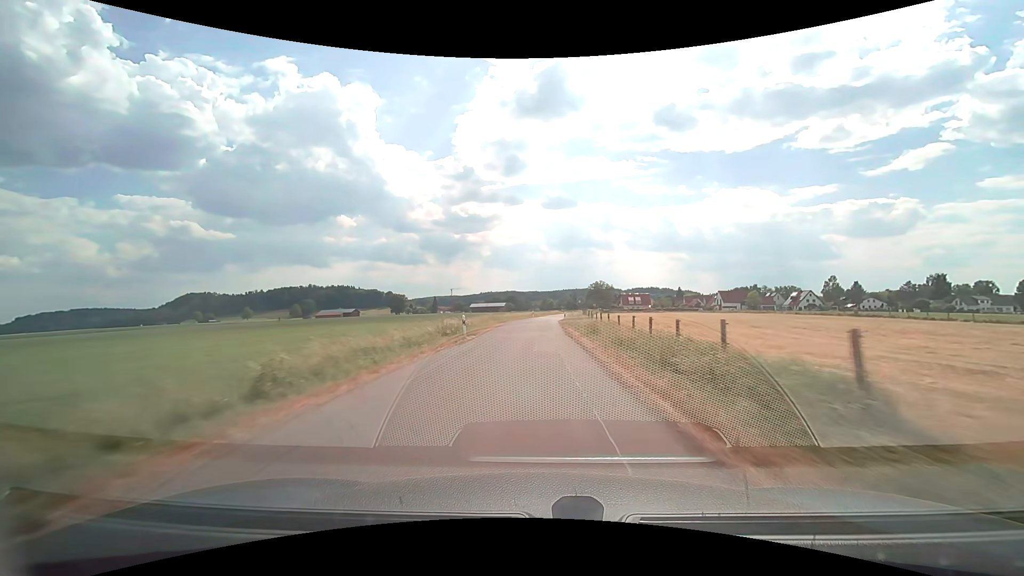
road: unclassified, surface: asphalt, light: Day
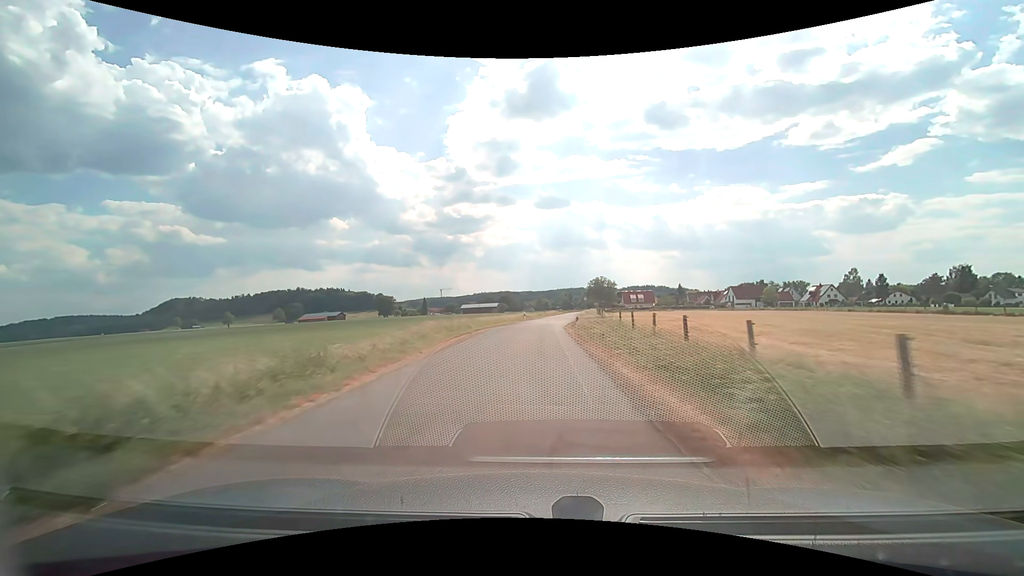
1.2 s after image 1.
(+0.1, +21.3) m; +1°
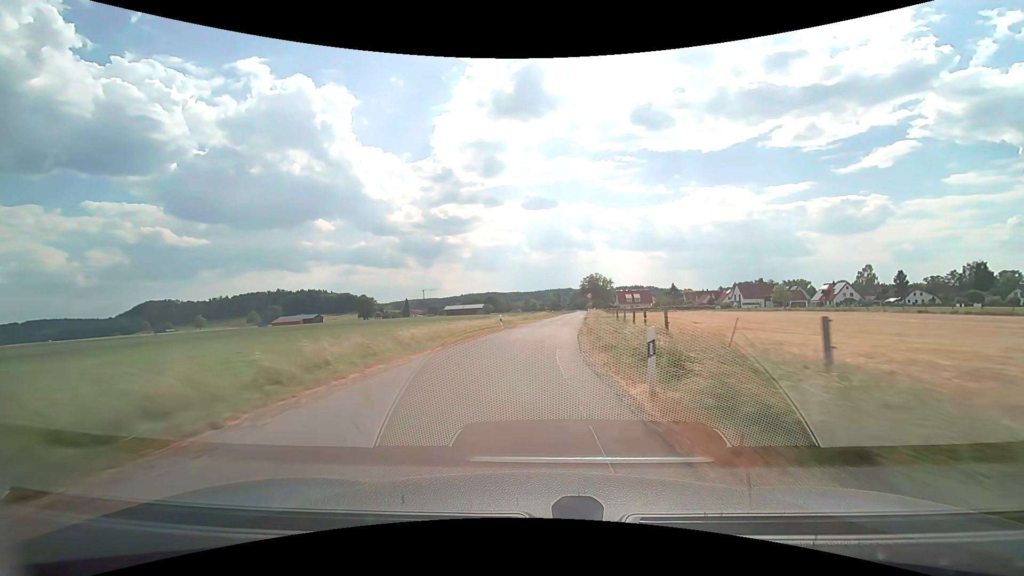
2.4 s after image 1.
(+0.1, +20.5) m; +1°
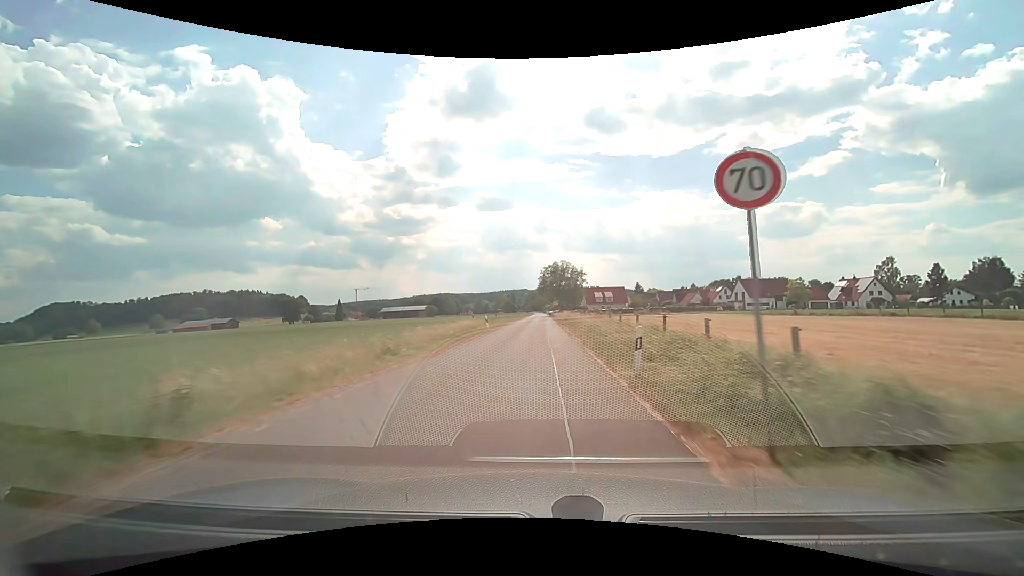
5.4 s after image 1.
(+2.8, +48.0) m; +5°
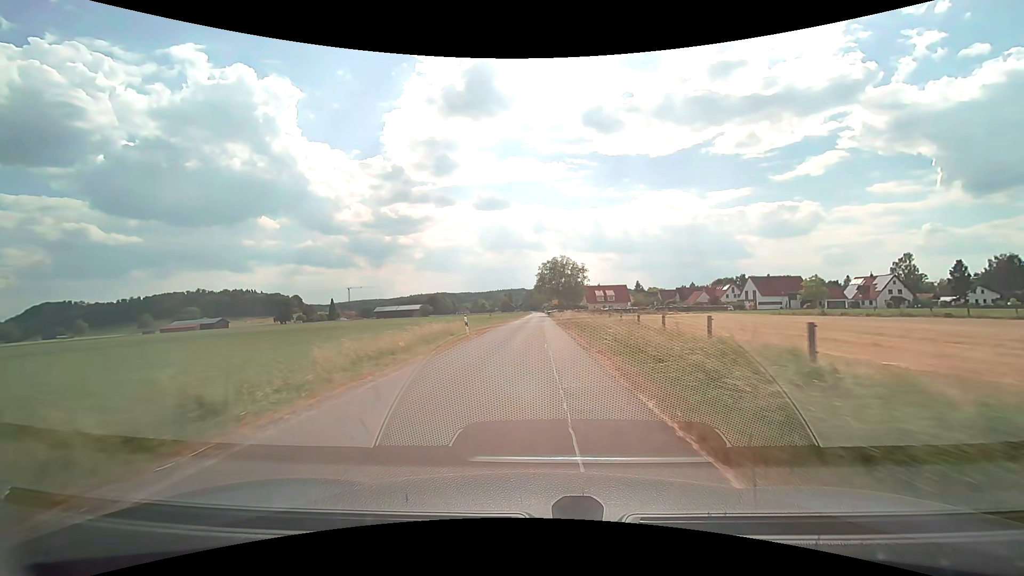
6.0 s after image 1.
(0.0, +9.0) m; 0°
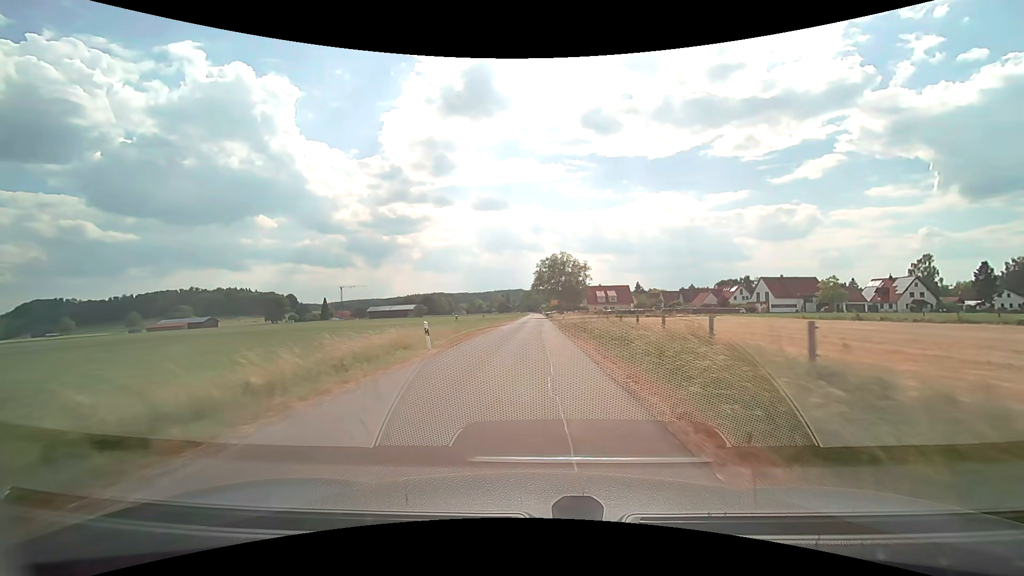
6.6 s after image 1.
(0.0, +8.8) m; 0°
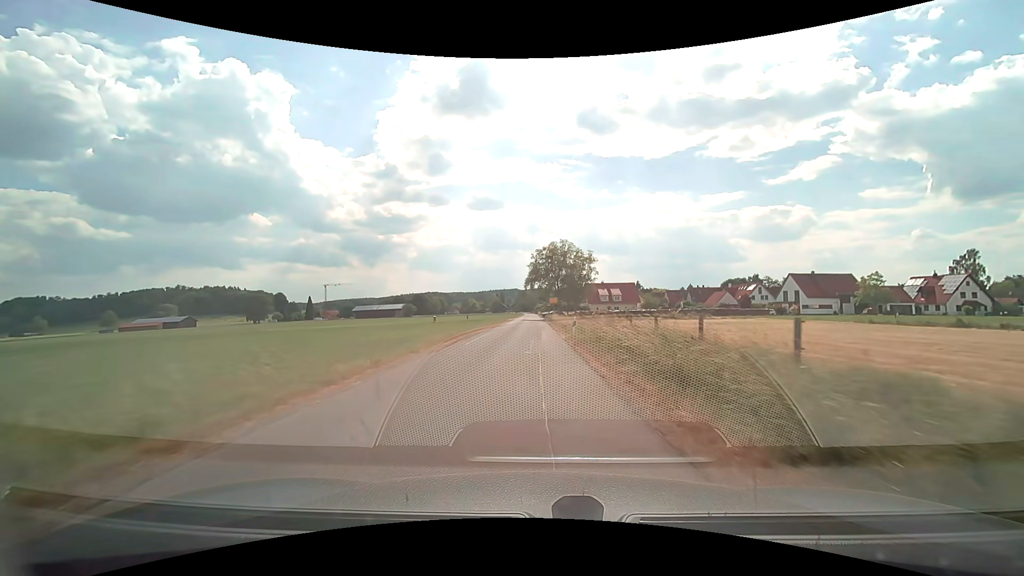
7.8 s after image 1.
(+0.1, +16.8) m; +1°
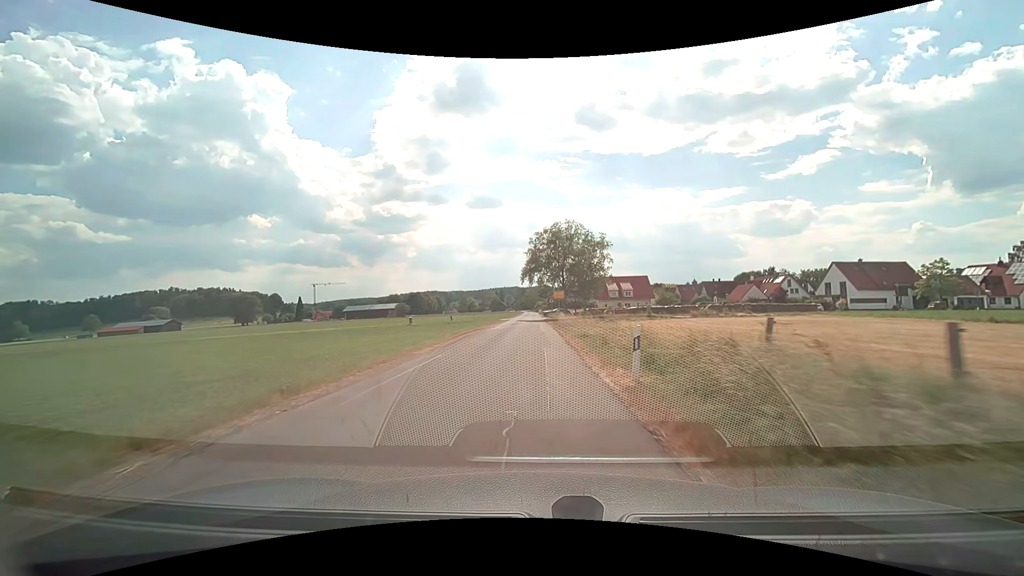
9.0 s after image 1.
(+0.1, +16.0) m; 0°
(0, +10) (0, +20) (0, +30) (0, +40) (0, +50) (-1, +60) (-1, +70) (-1, +80) (-1, +90) (-1, +100) m
